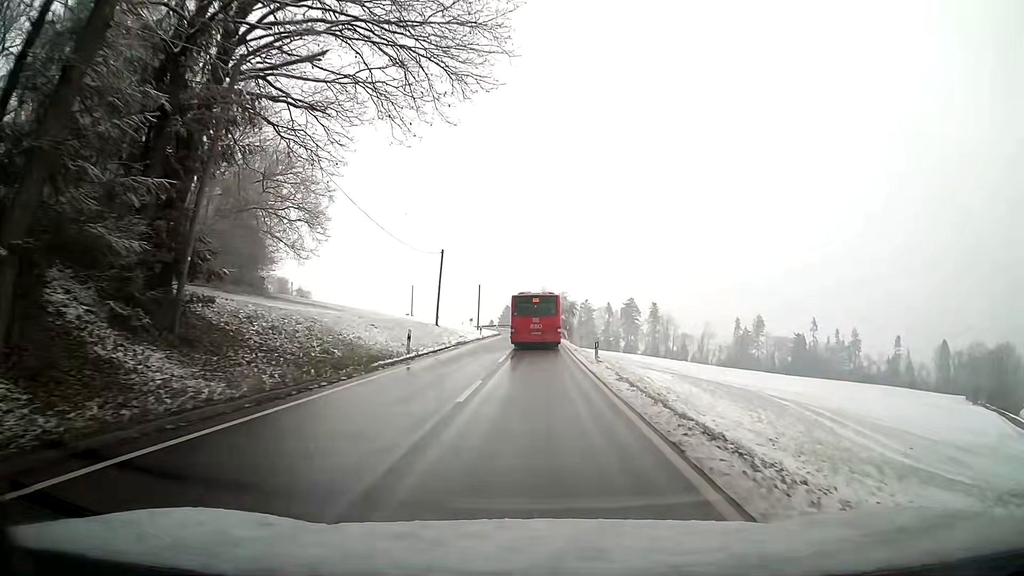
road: tertiary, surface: asphalt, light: Day
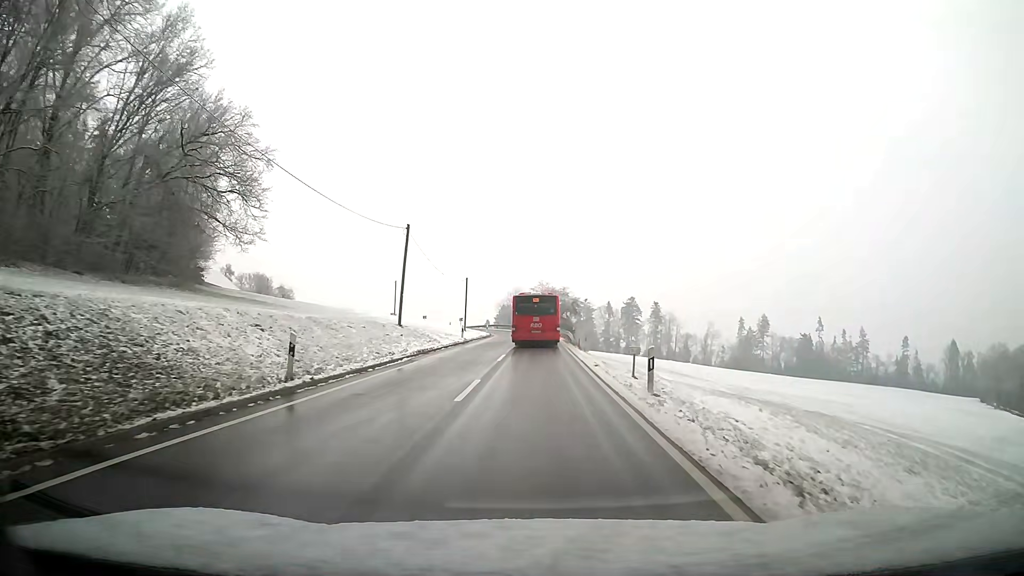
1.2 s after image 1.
(0.0, +12.4) m; 0°
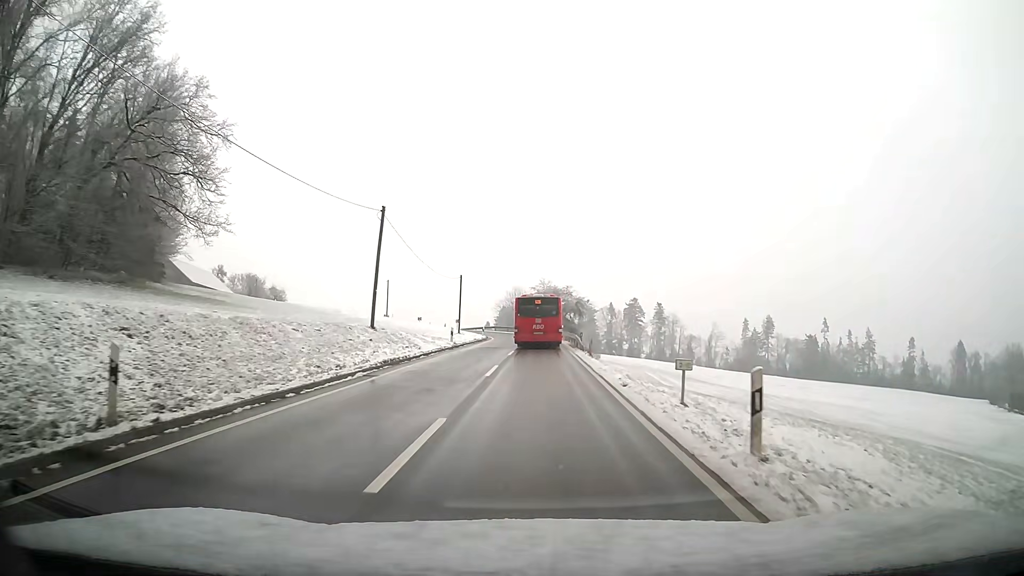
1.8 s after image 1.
(0.0, +6.3) m; 0°
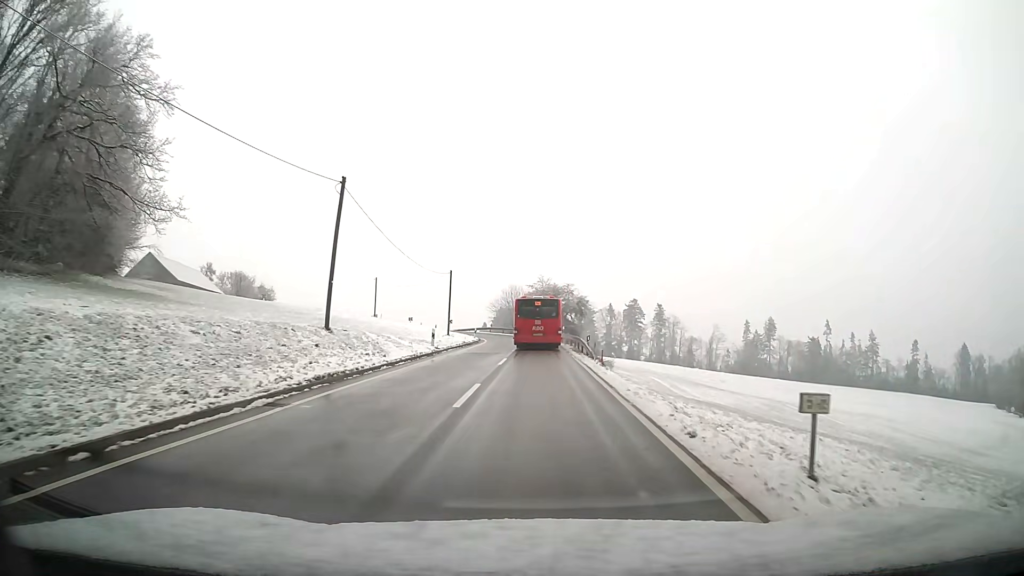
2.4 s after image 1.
(0.0, +6.4) m; 0°
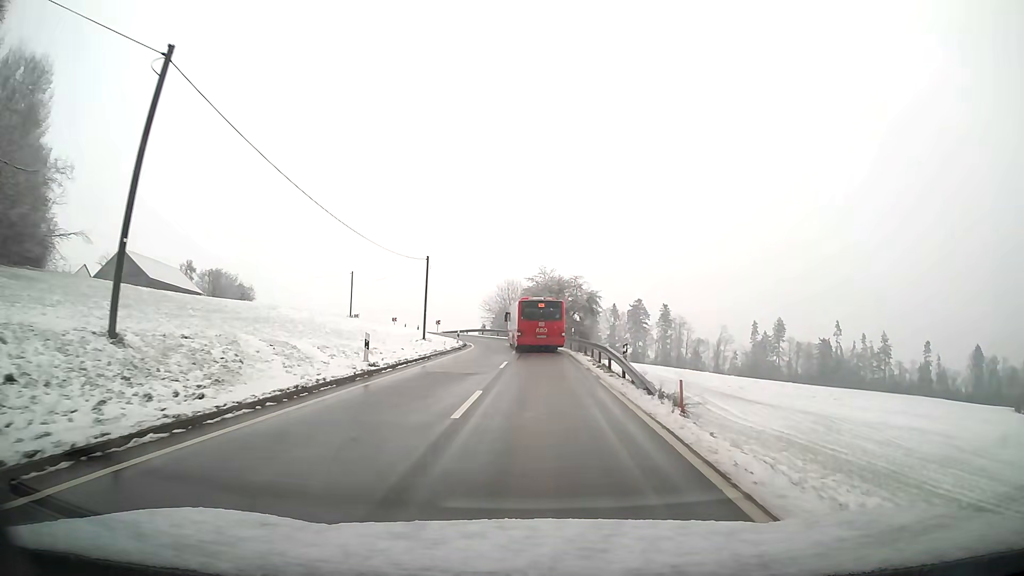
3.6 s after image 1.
(0.0, +12.9) m; 0°
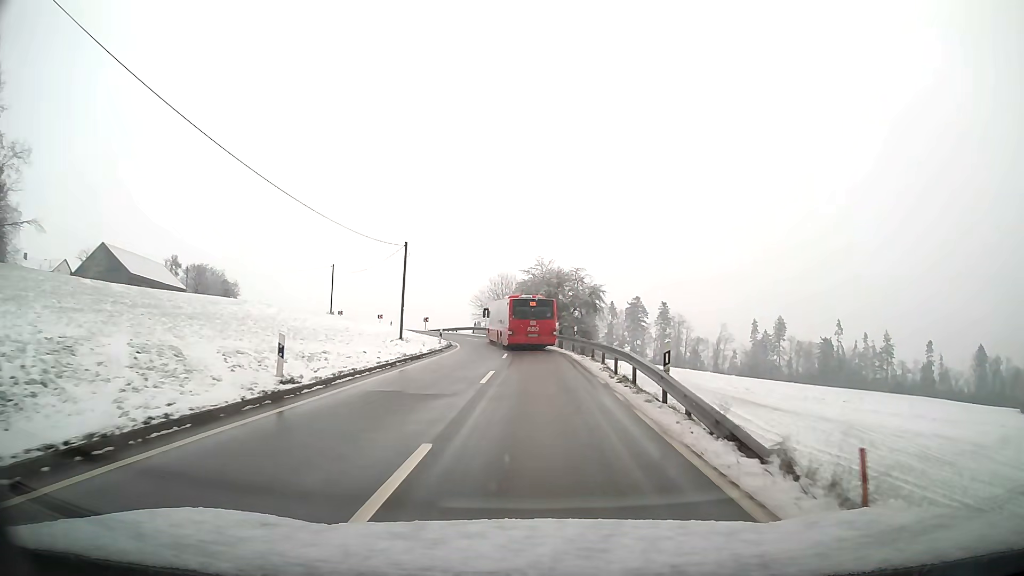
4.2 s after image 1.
(0.0, +6.5) m; +1°
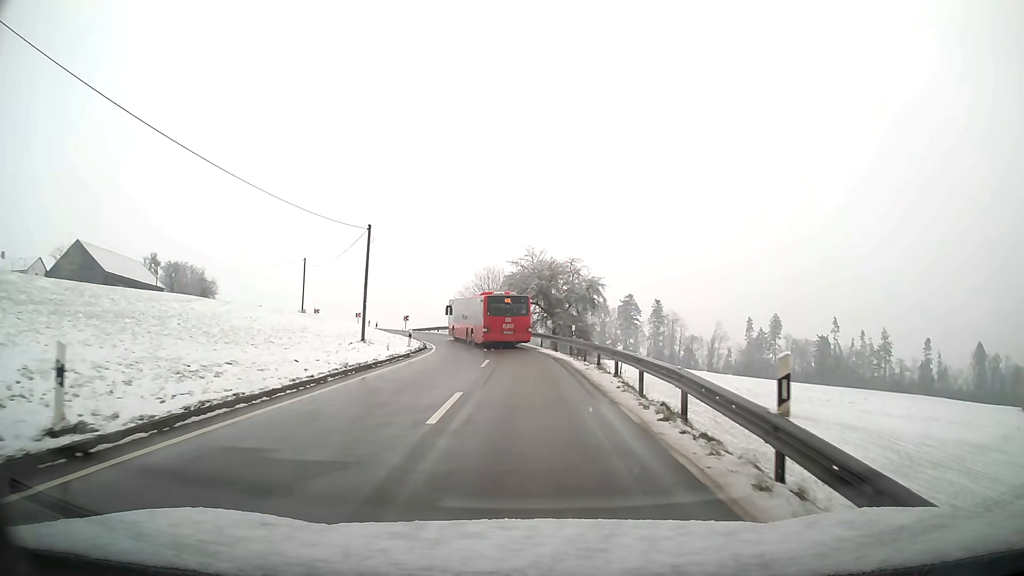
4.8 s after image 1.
(0.0, +6.5) m; +1°
